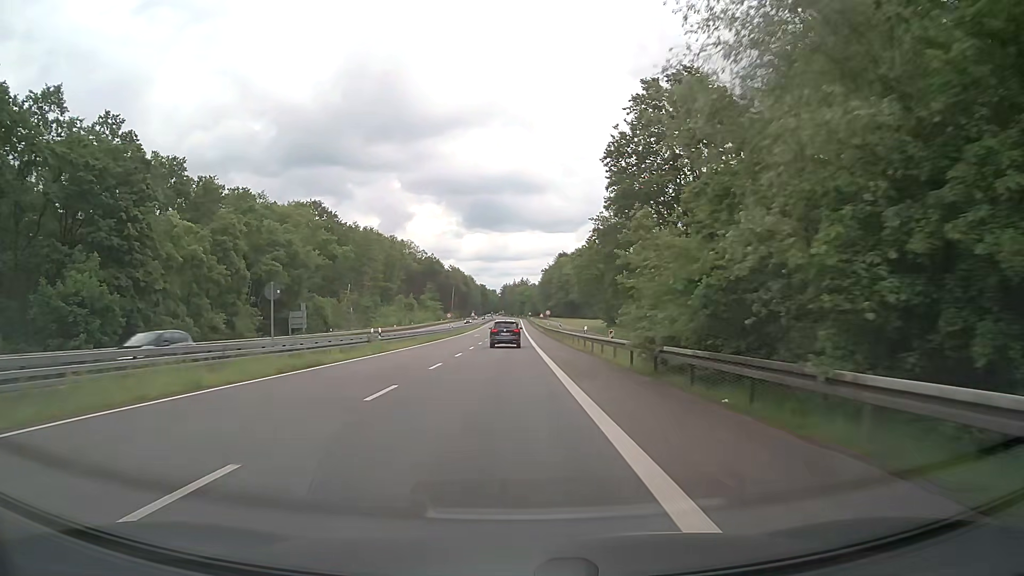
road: secondary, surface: asphalt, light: Day
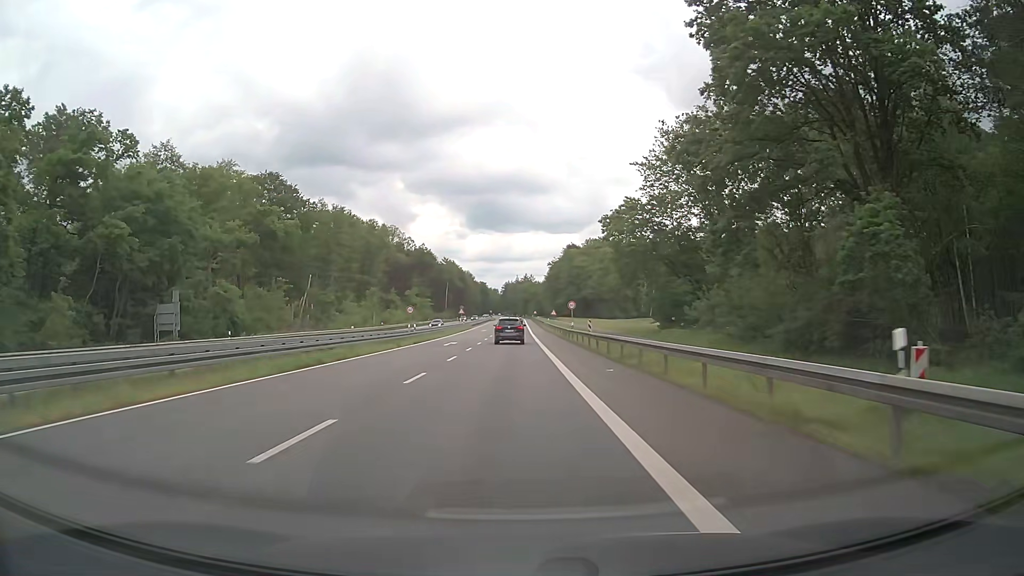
(-0.2, +32.6) m; 0°
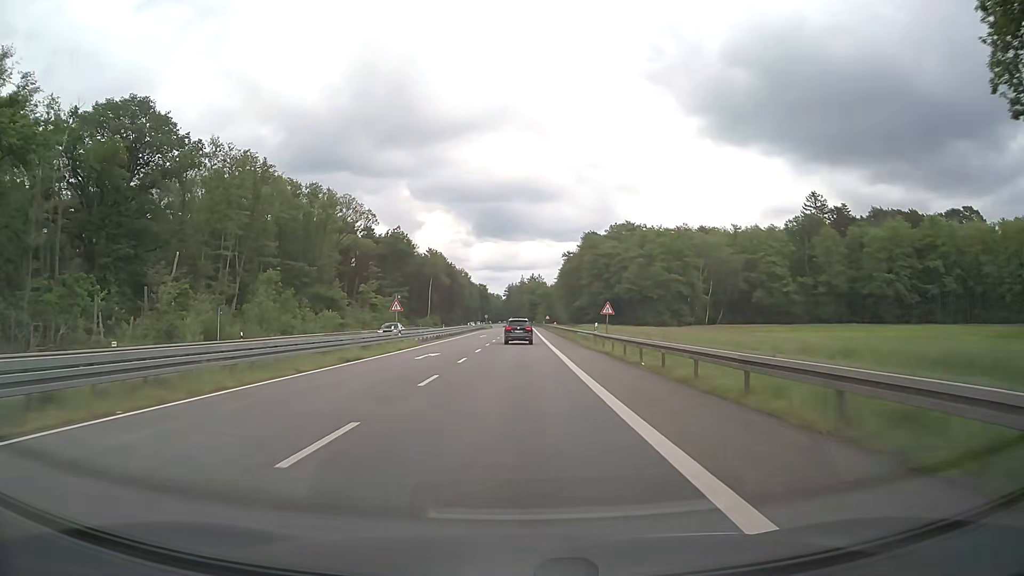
(-0.2, +54.1) m; 0°
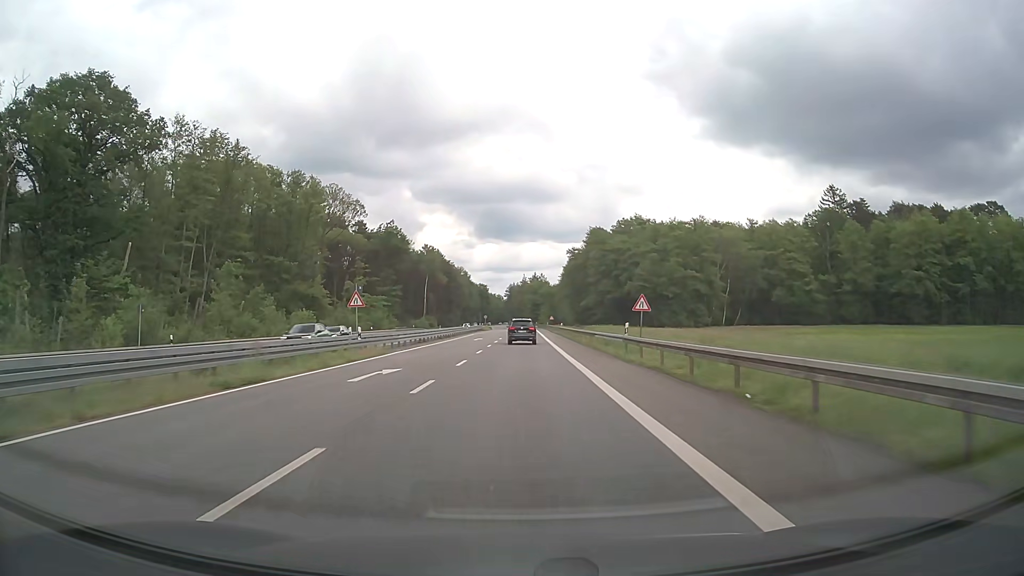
(-0.1, +11.0) m; 0°
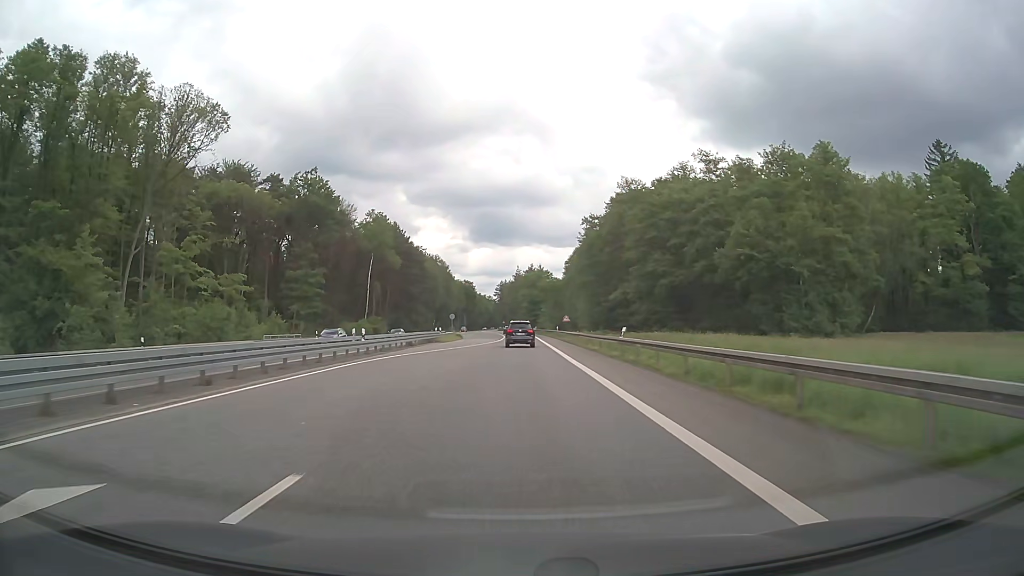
(+0.3, +55.3) m; 0°
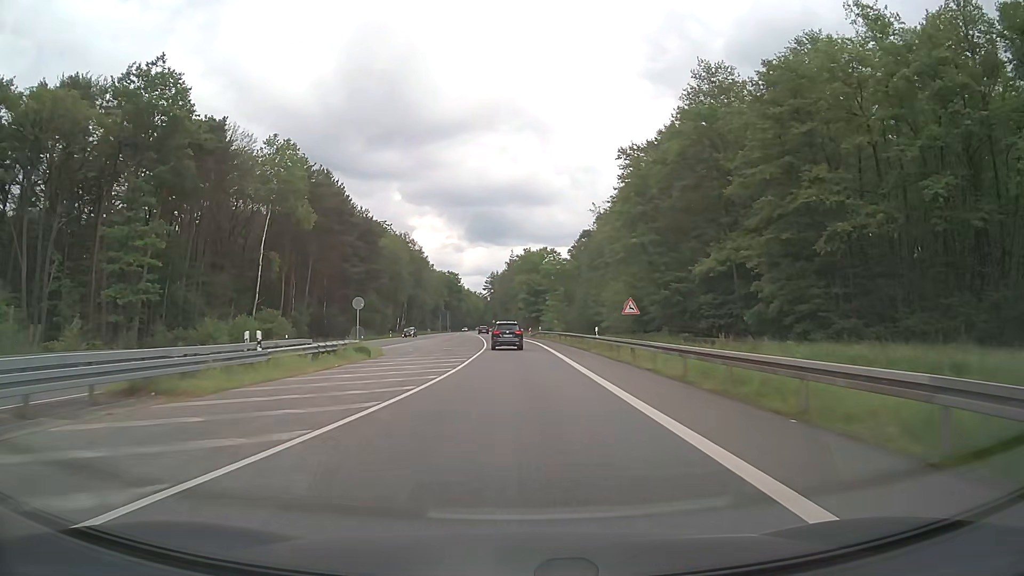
(+0.2, +44.5) m; +1°
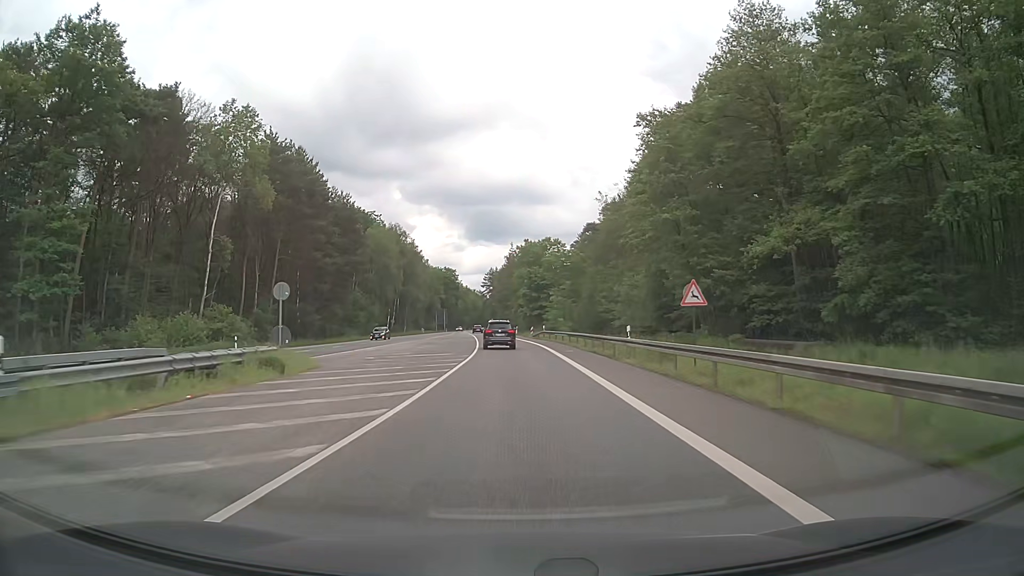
(0.0, +11.1) m; 0°
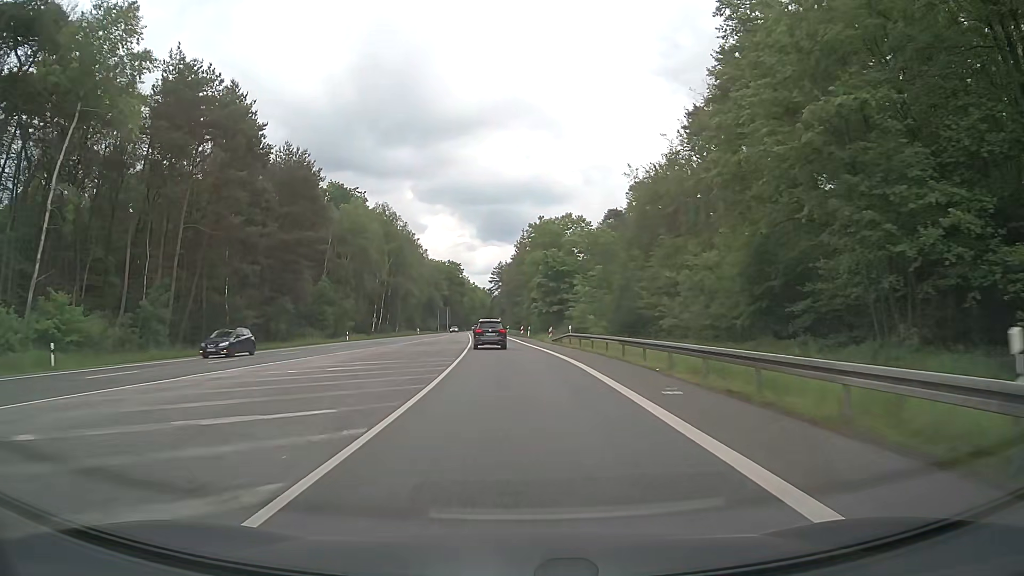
(-0.1, +22.3) m; -1°
(0, +10) (0, +20) (-1, +30) (-1, +40) (-2, +50) (-2, +60) (-3, +70) (-4, +80) (-5, +90) (-6, +100) m
